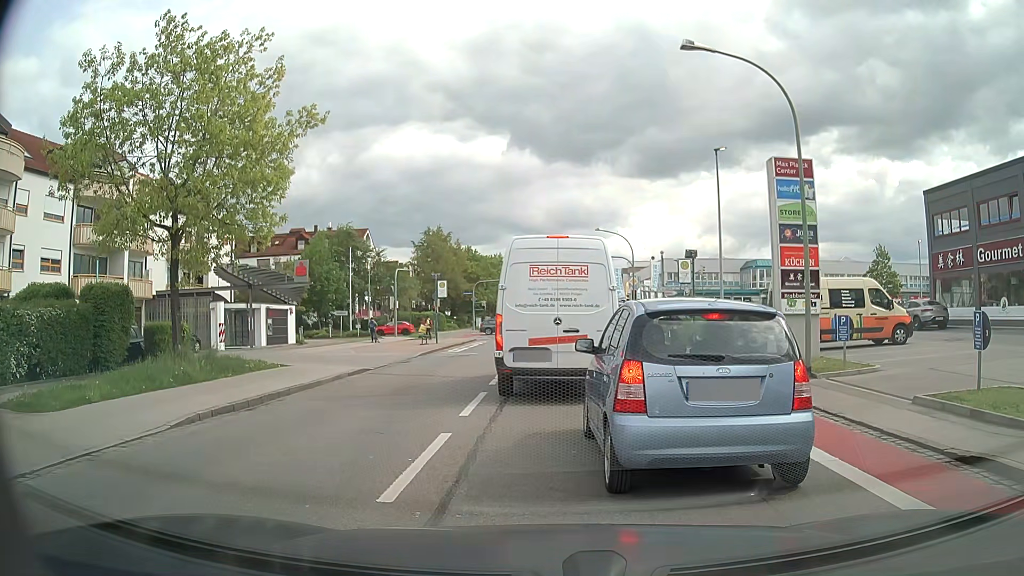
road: tertiary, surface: asphalt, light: Day
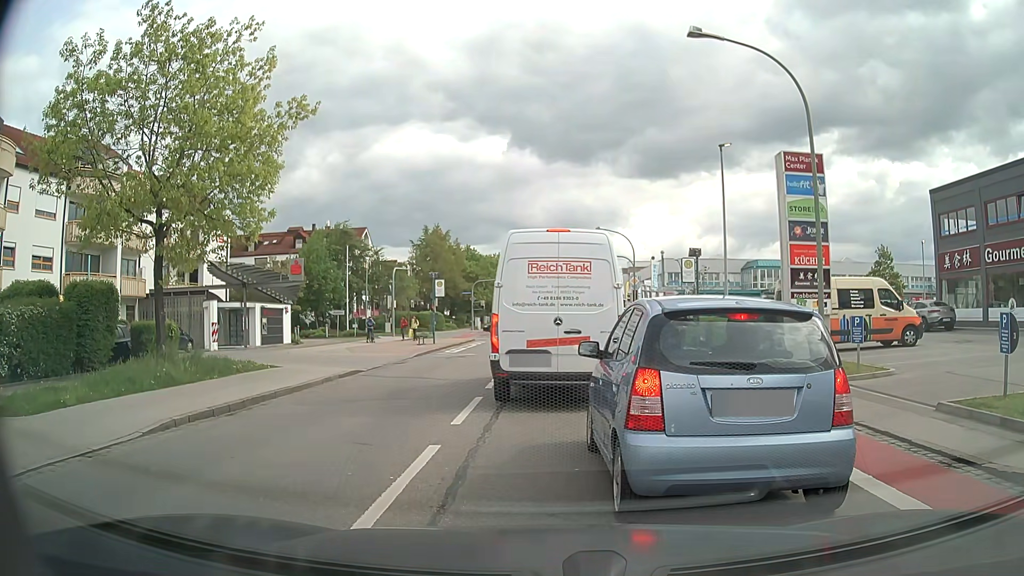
(0.0, +0.7) m; 0°
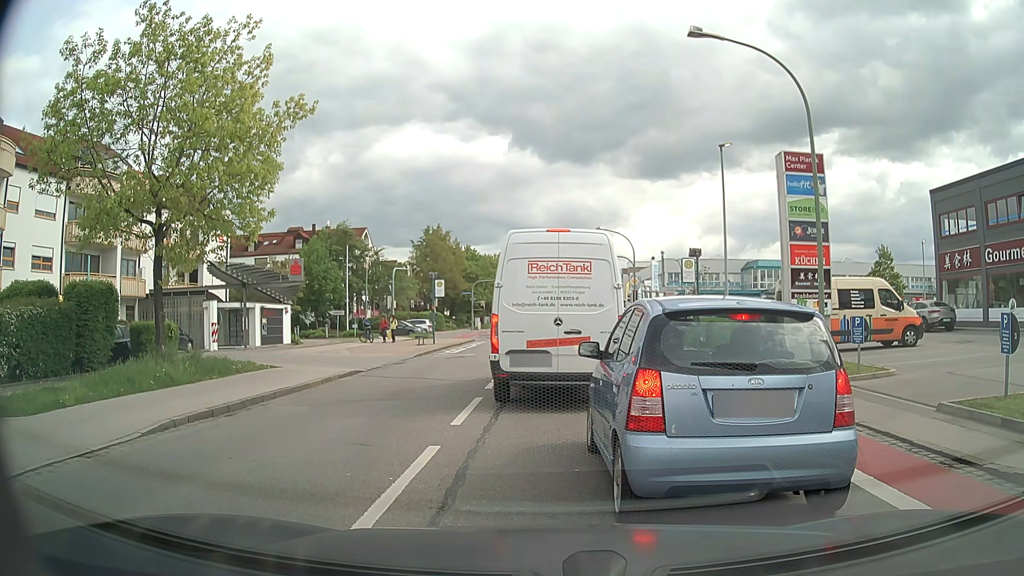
(0.0, +0.1) m; 0°
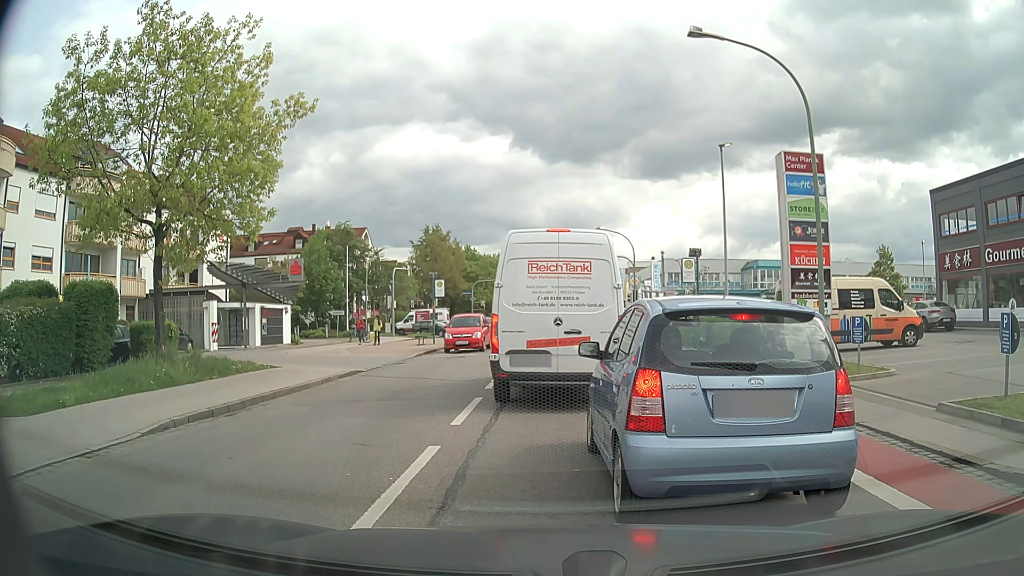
(0.0, 0.0) m; 0°
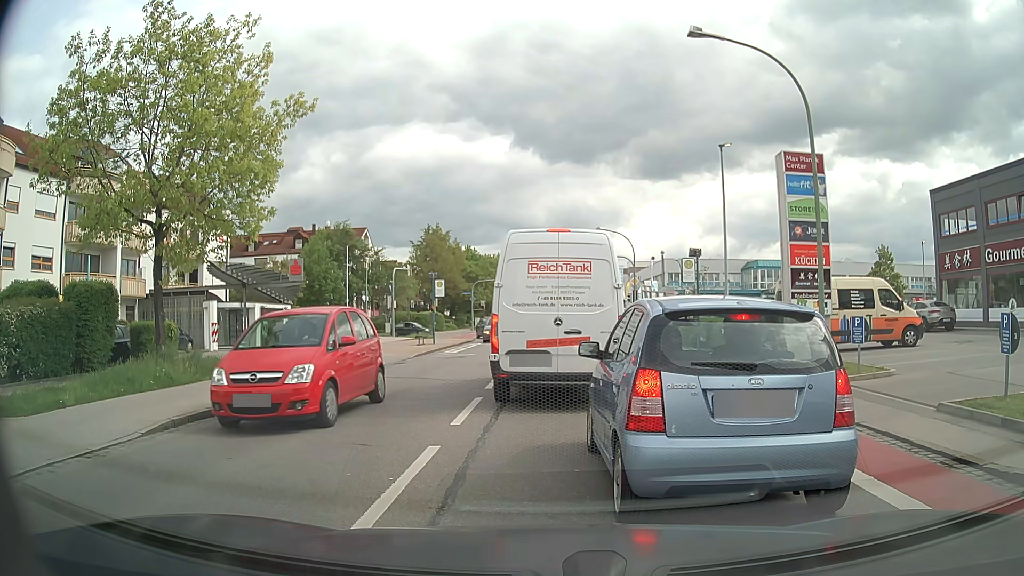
(0.0, 0.0) m; 0°
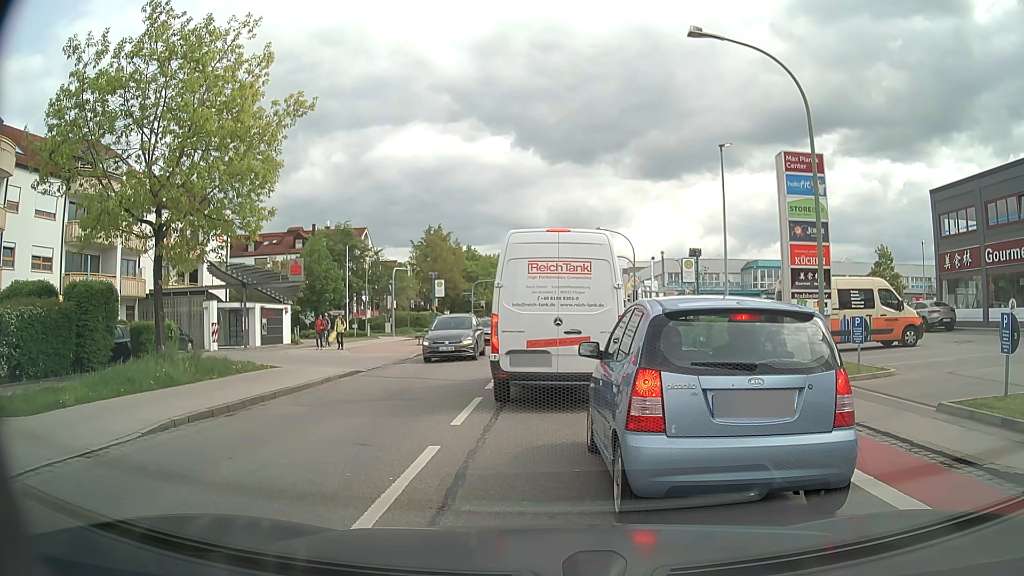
(0.0, 0.0) m; 0°
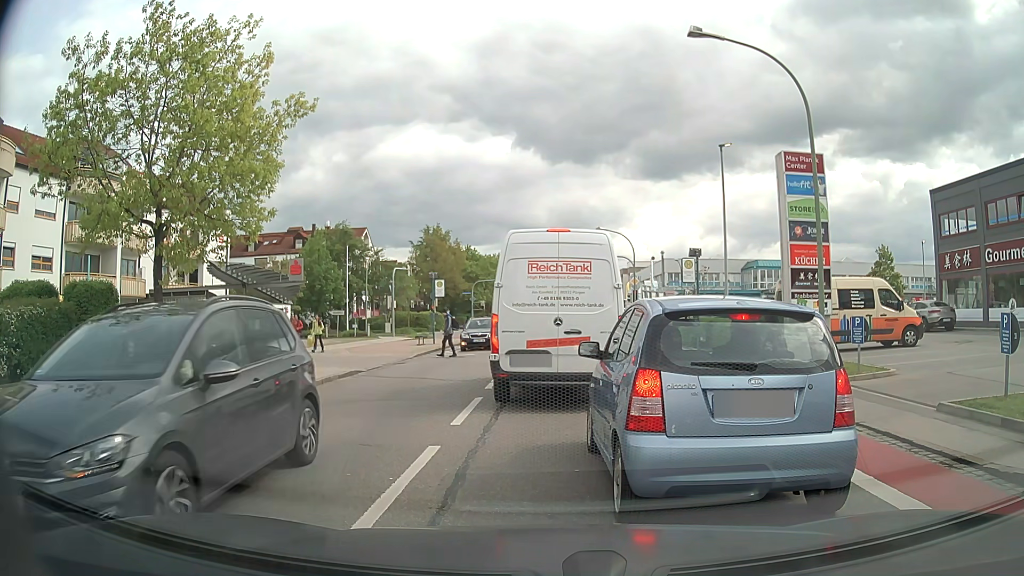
(0.0, 0.0) m; 0°
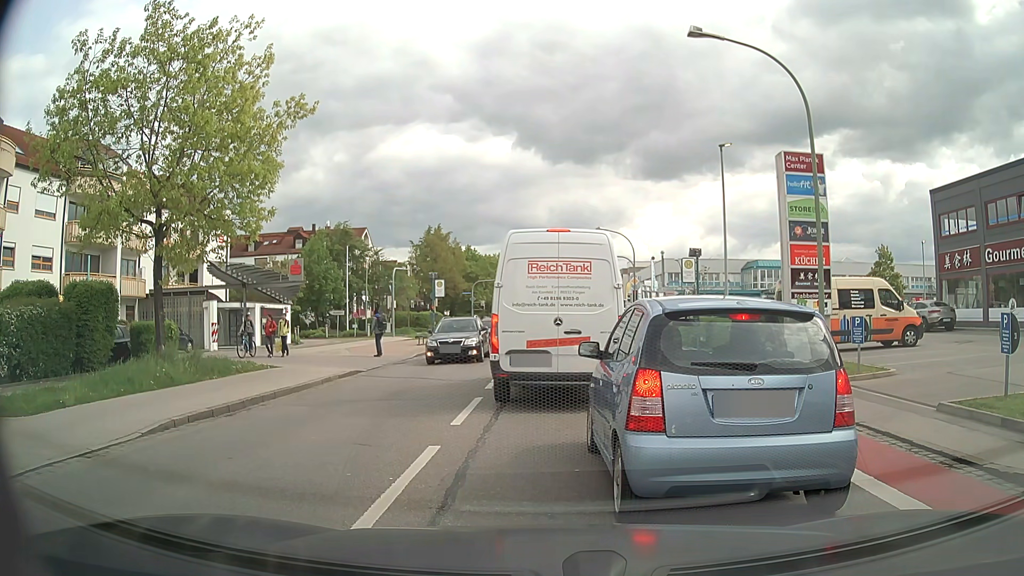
(0.0, 0.0) m; 0°
